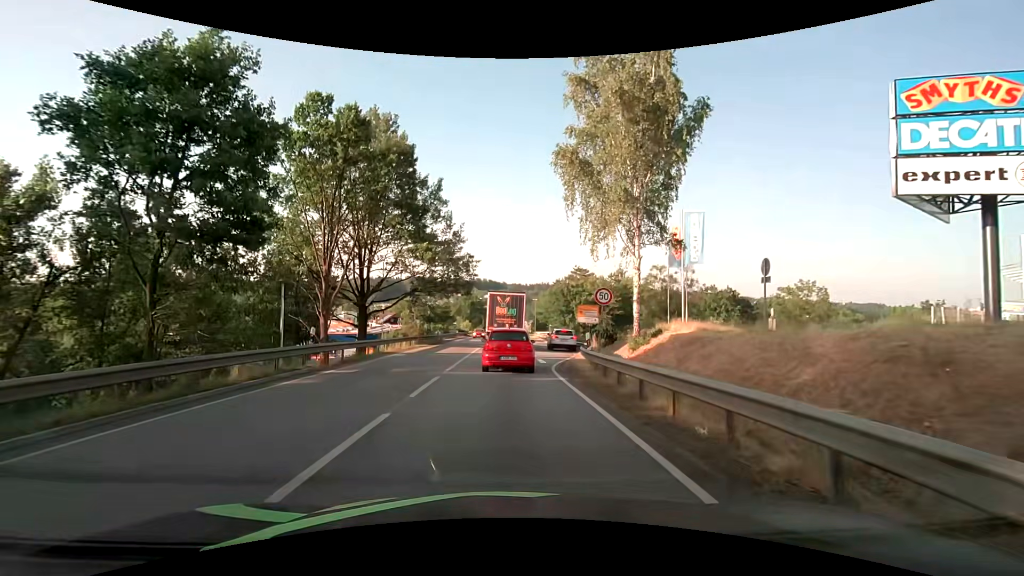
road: primary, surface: asphalt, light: Day
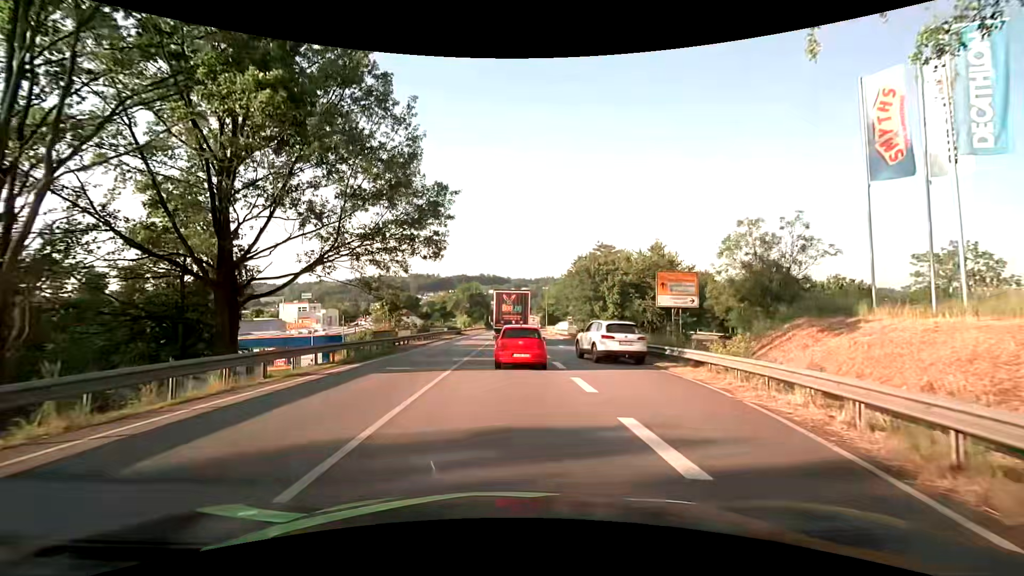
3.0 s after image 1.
(-0.1, +22.7) m; 0°
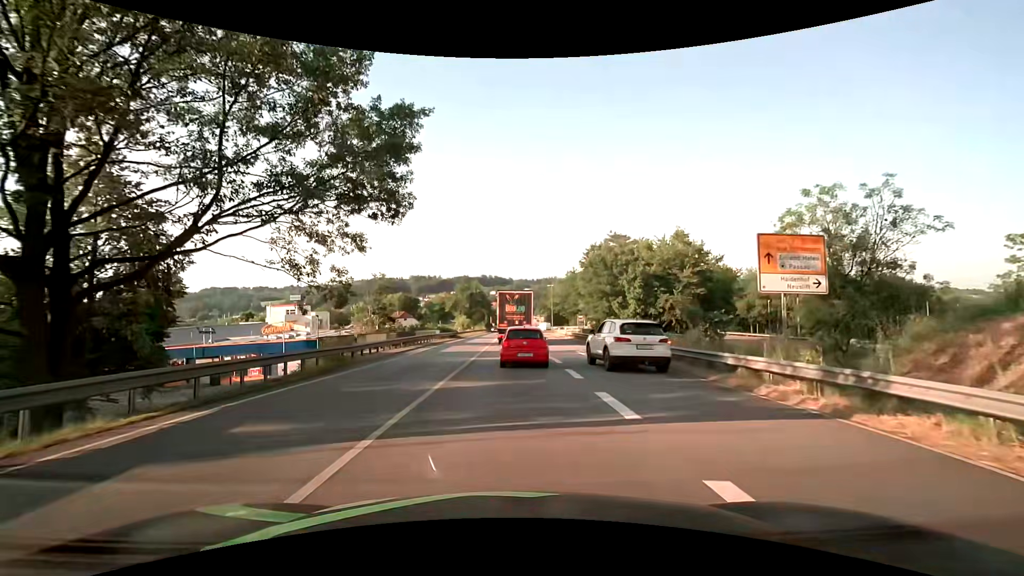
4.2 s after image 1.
(0.0, +9.0) m; -1°
(0, +10) (0, +20) (0, +30) (+1, +40) (+1, +50) (+1, +60) (+1, +70) (+1, +80) (+2, +90) (+2, +100) m
